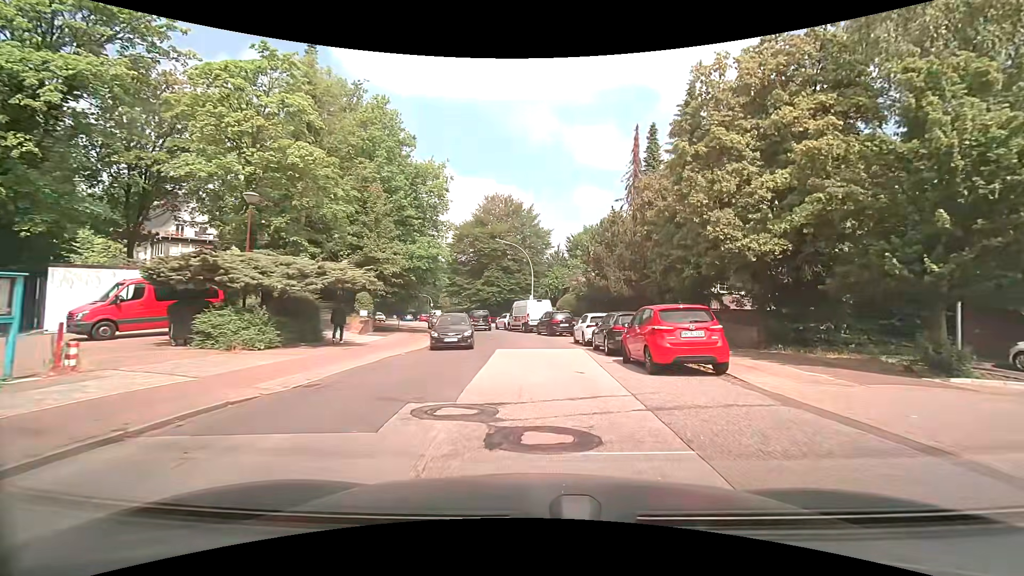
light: Day
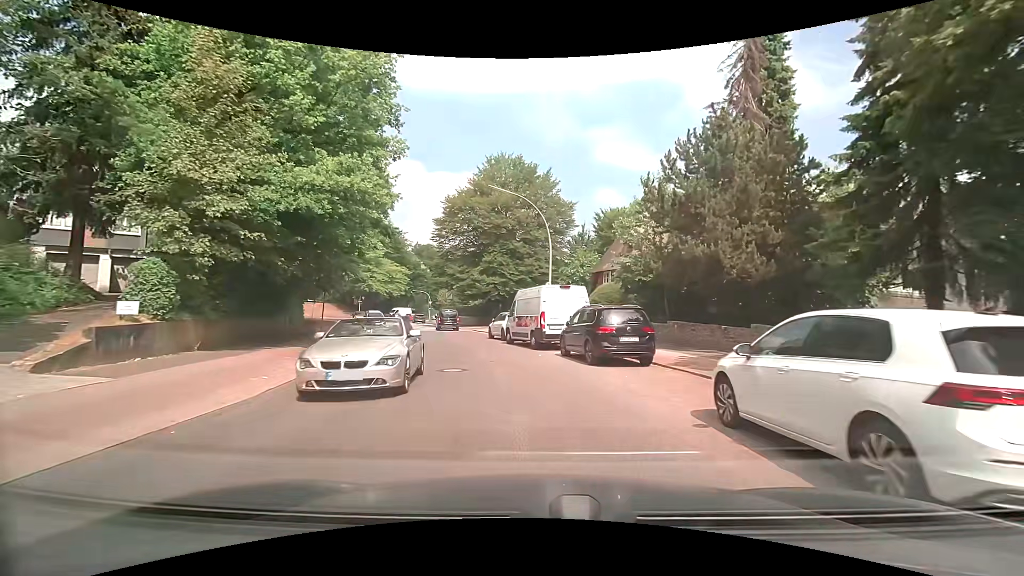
(-0.2, +18.4) m; -2°
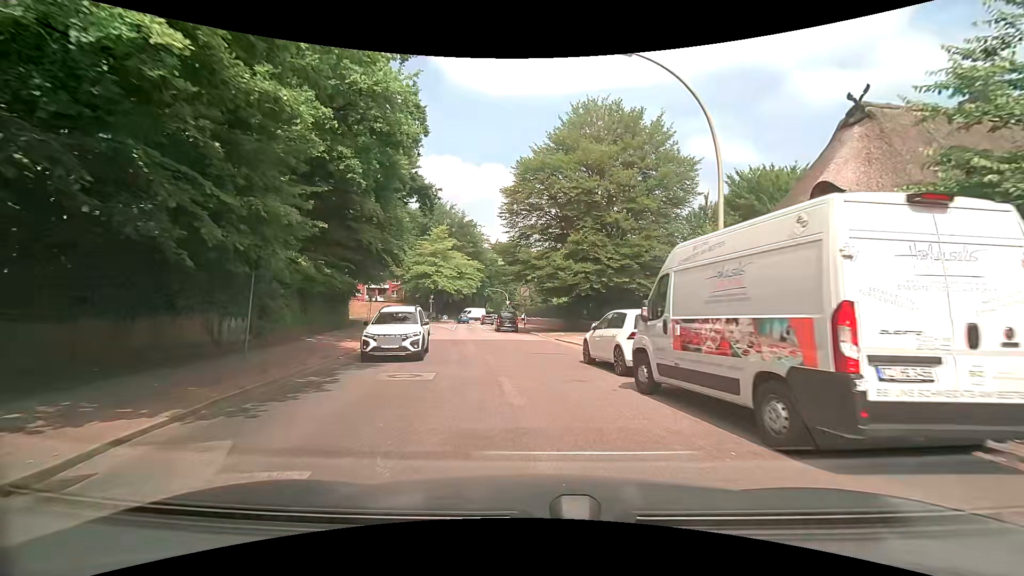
(-1.2, +14.0) m; -10°
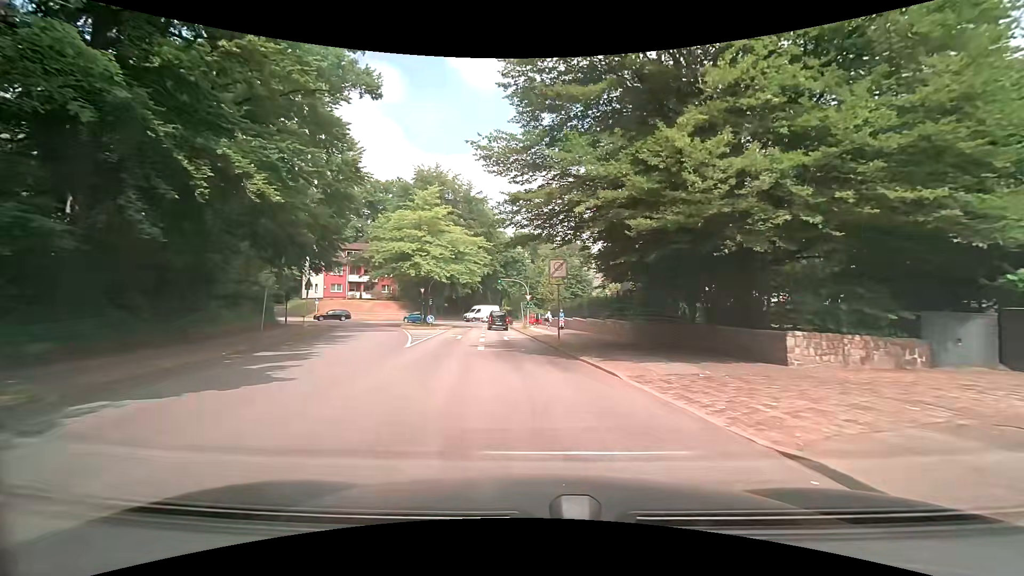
(-0.7, +23.6) m; -2°
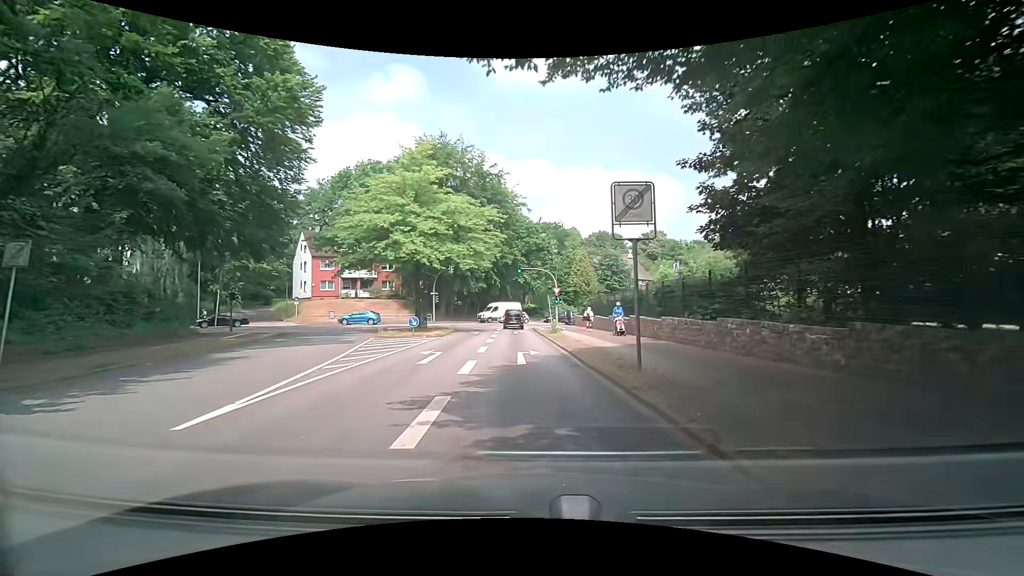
(-0.3, +14.2) m; -4°
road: residential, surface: asphalt
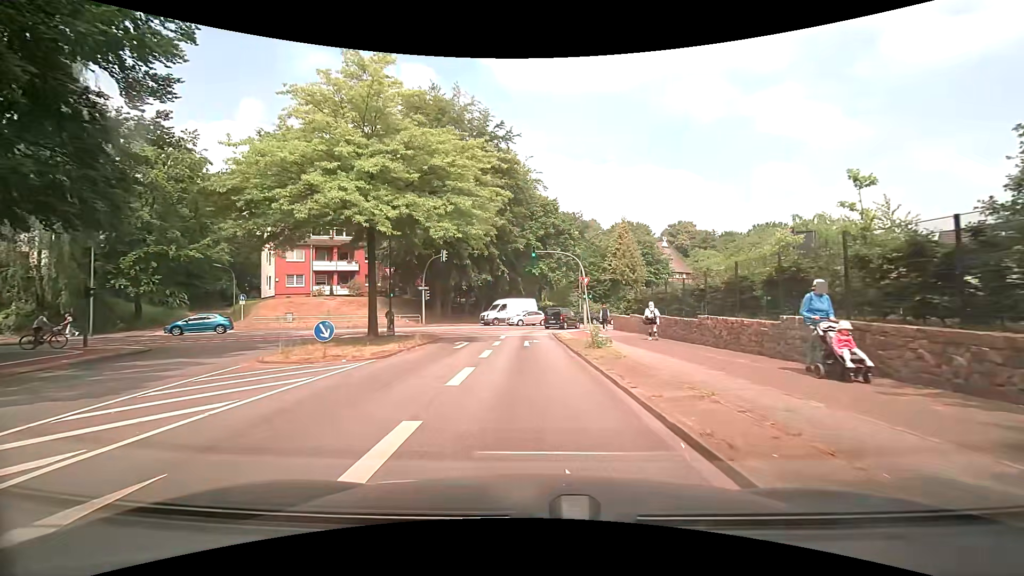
(-0.1, +14.1) m; -1°
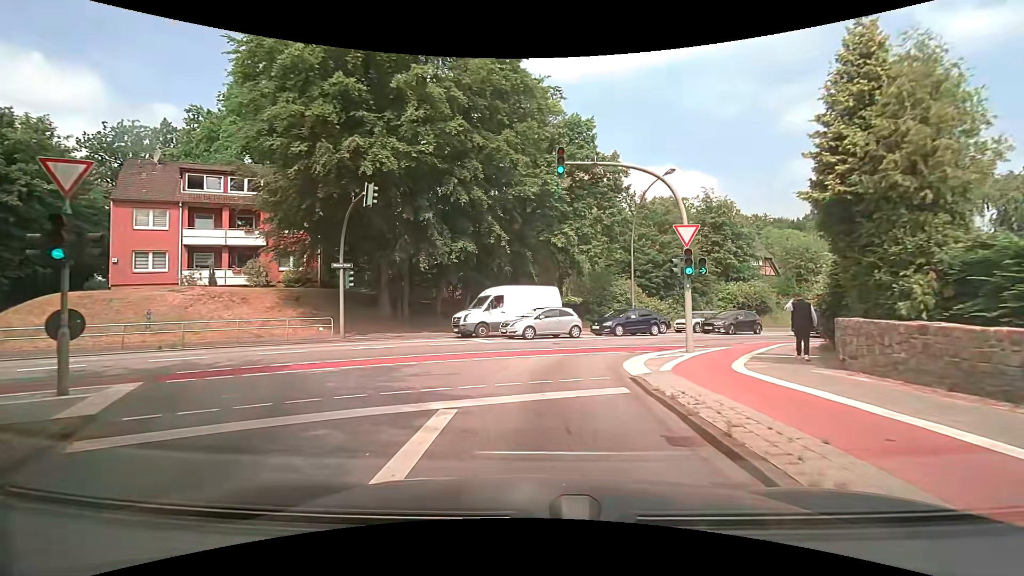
(-0.4, +23.3) m; -2°
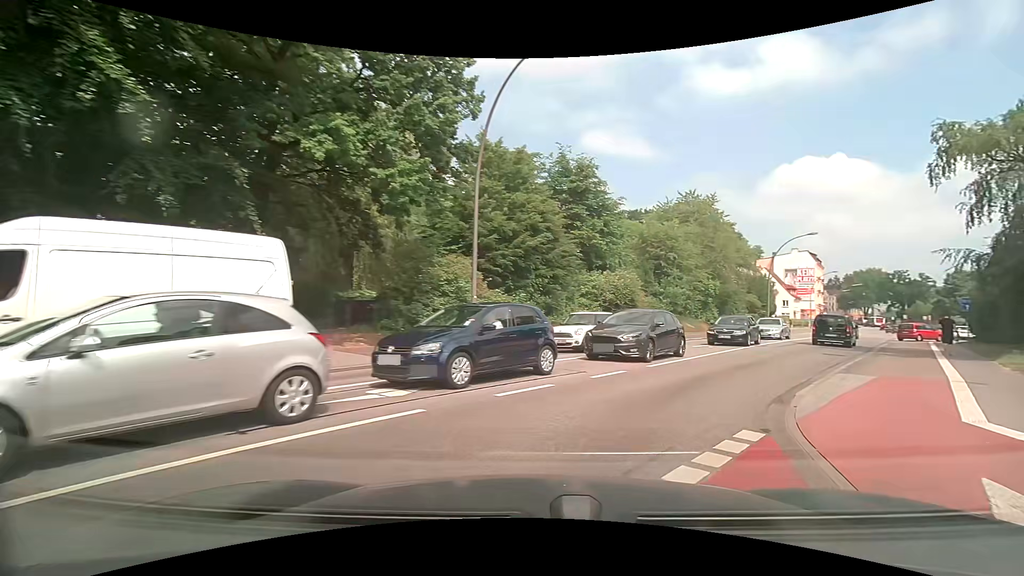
(+1.7, +17.3) m; +22°
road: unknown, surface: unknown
(+2, +10) (+7, +18) (+13, +27) (+19, +35) (+24, +43) (+30, +51) (+36, +59) (+42, +67) (+47, +76) (+53, +84) m
